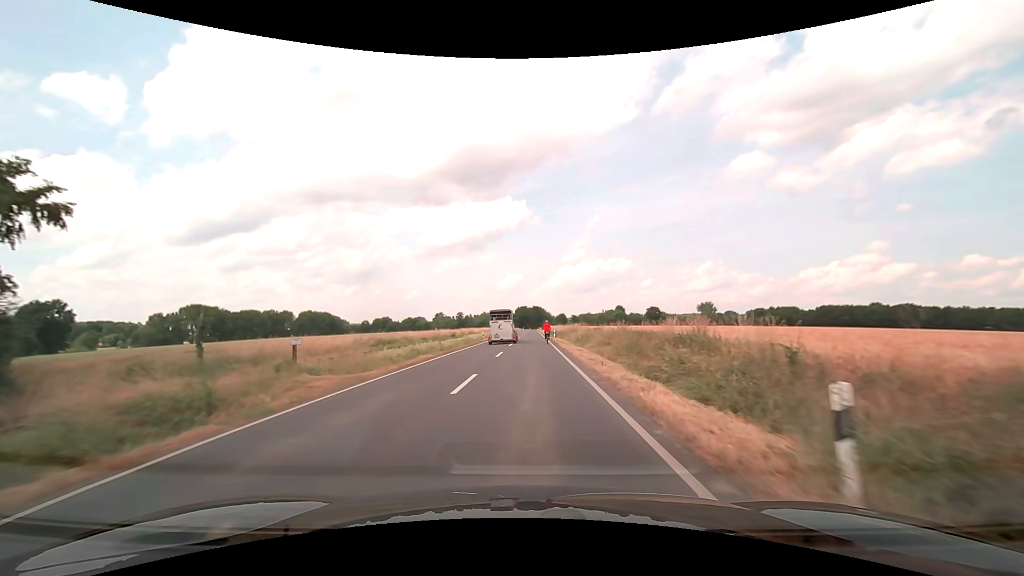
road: secondary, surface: asphalt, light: Day
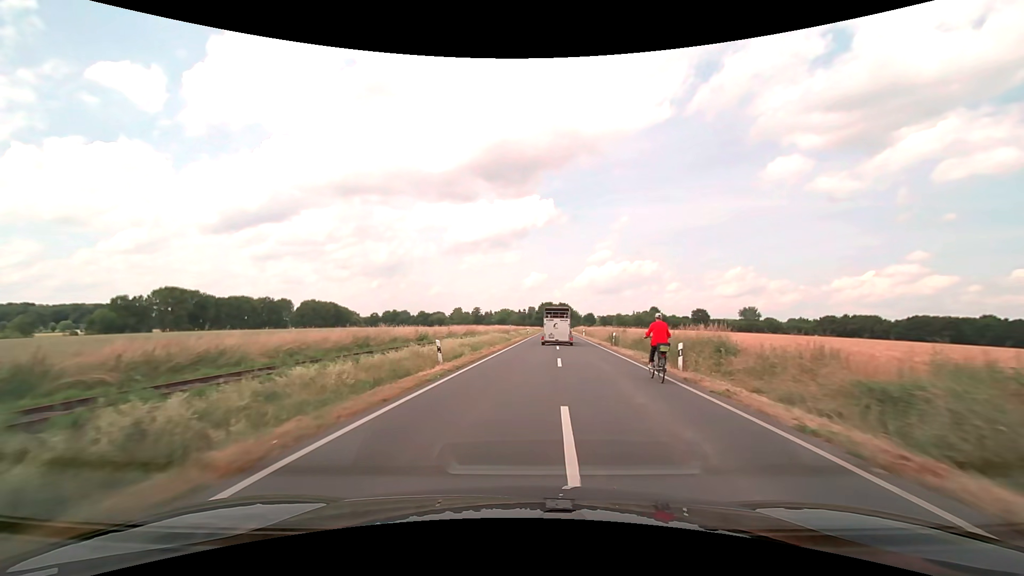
(-1.0, +40.9) m; -3°
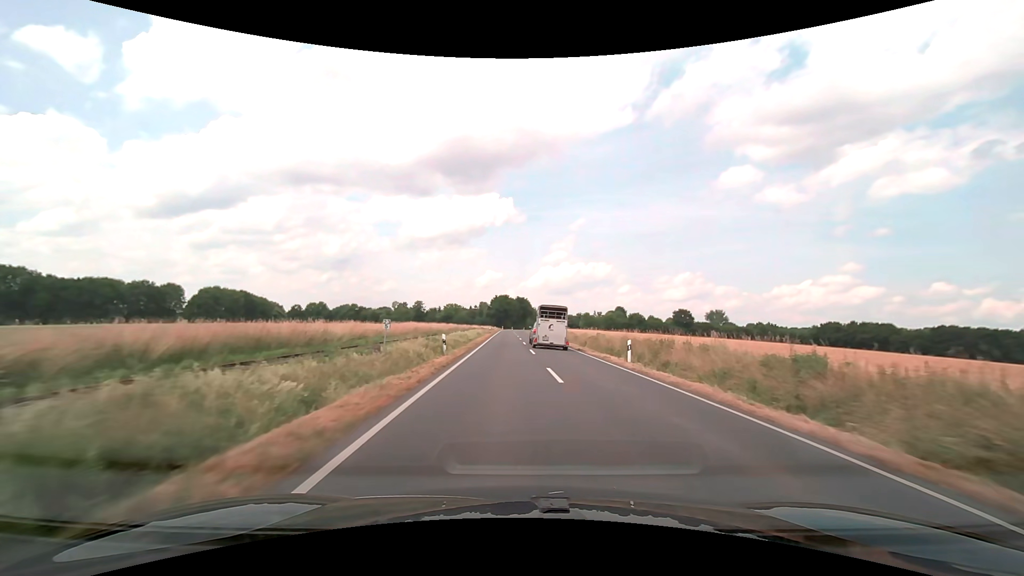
(+2.1, +52.2) m; +5°
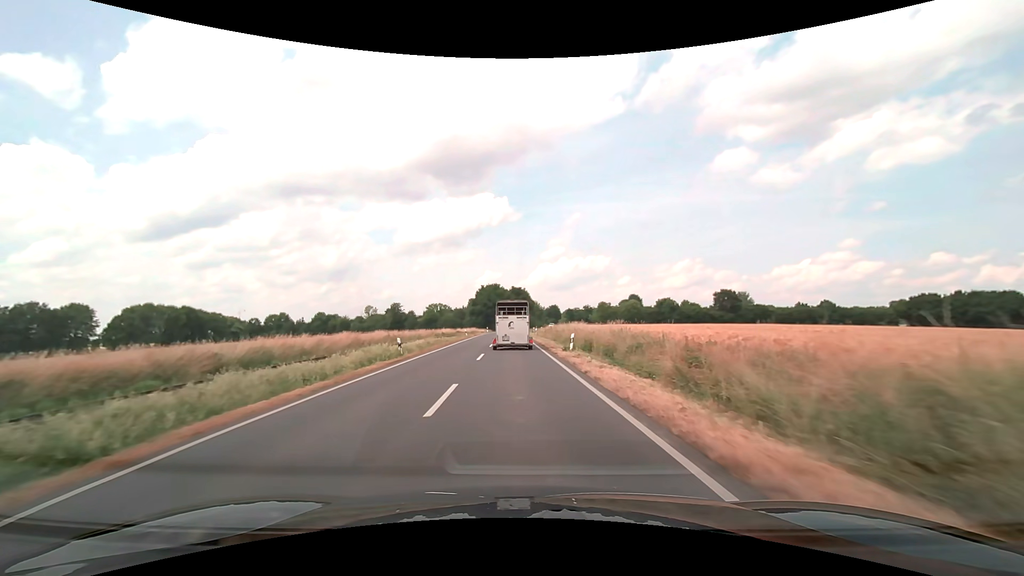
(+1.2, +52.3) m; 0°
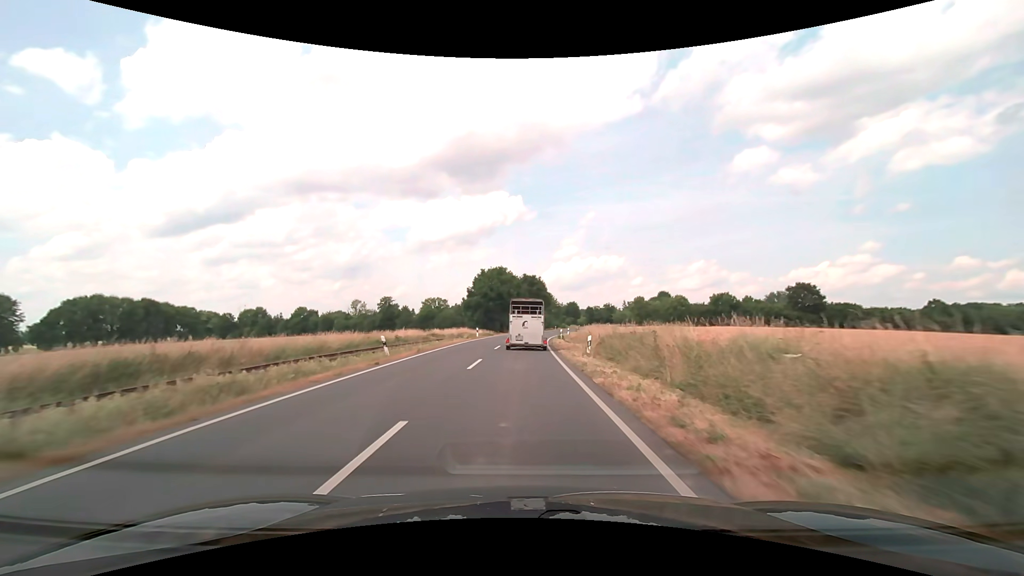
(-0.7, +40.3) m; -1°
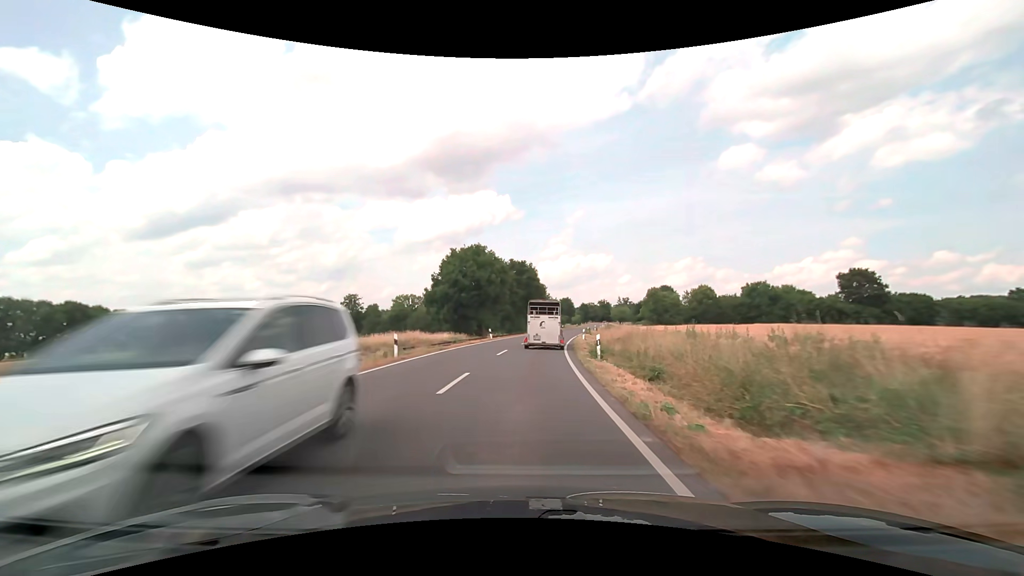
(+0.1, +29.2) m; +1°
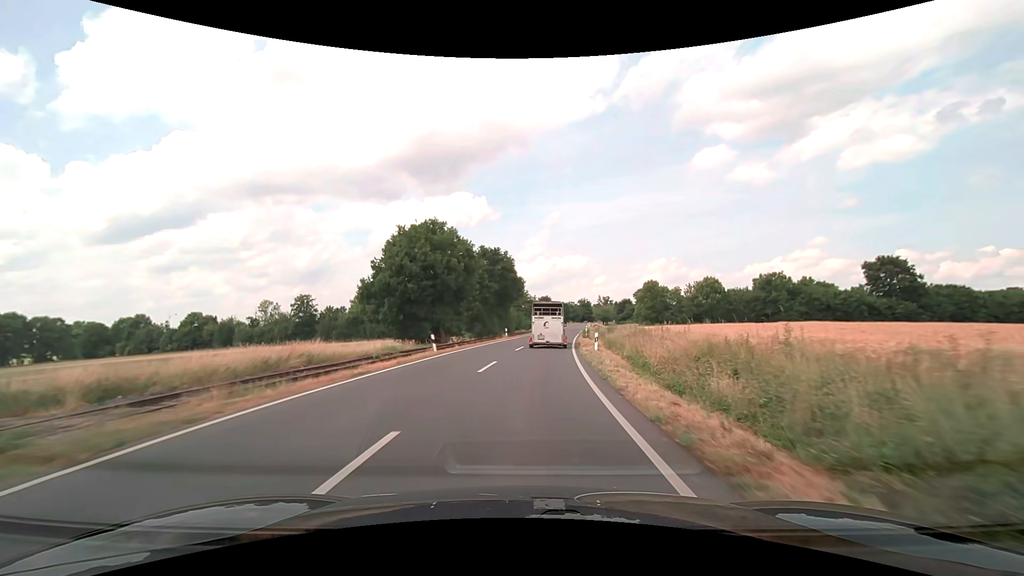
(+0.4, +19.2) m; +3°
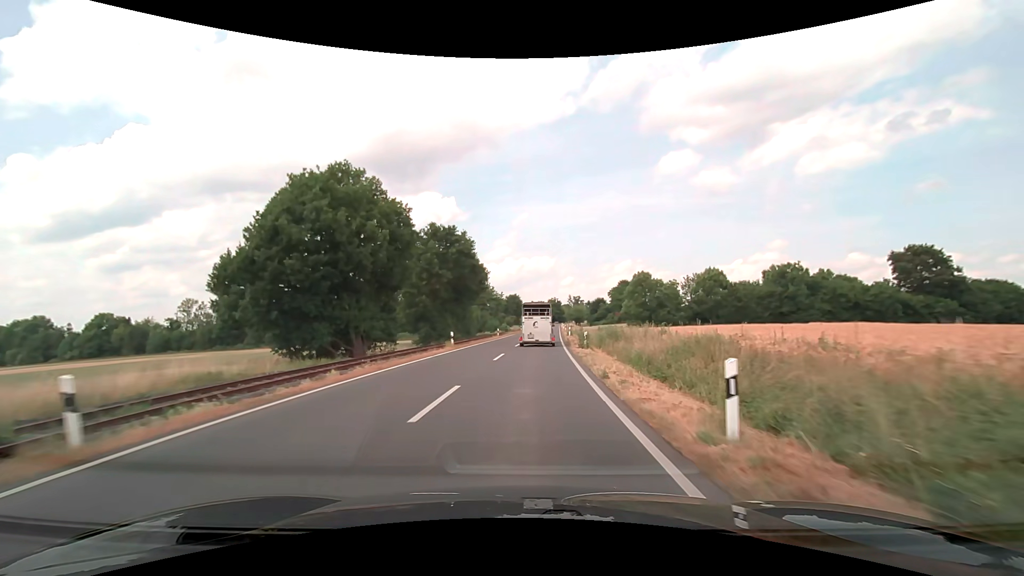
(+0.6, +19.2) m; +4°
(0, +10) (+1, +20) (+1, +30) (+2, +40) (+2, +50) (+3, +60) (+4, +70) (+4, +80) (+5, +90) (+6, +100) m
